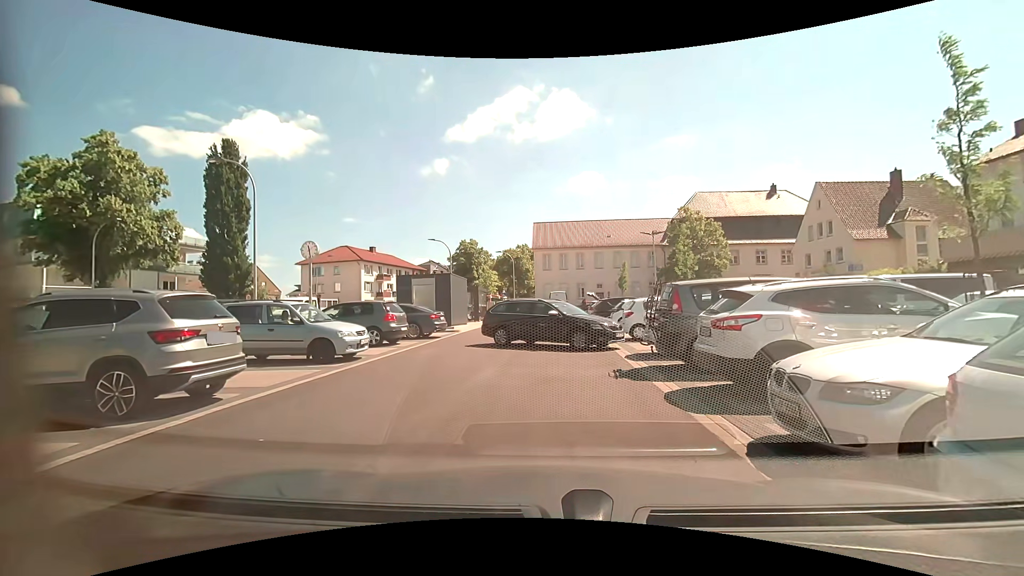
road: service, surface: asphalt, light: Day
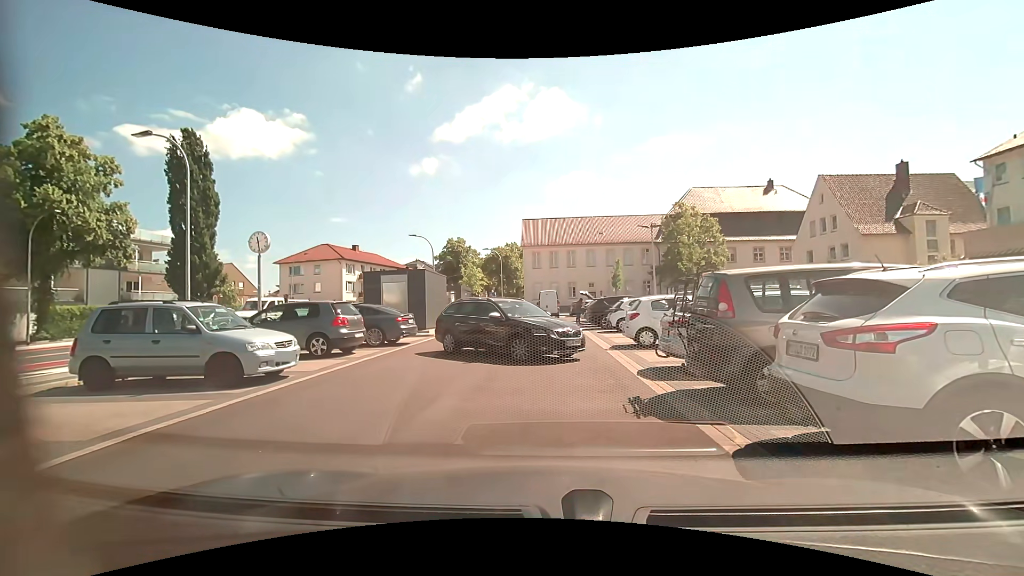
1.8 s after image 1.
(+0.1, +3.0) m; +3°
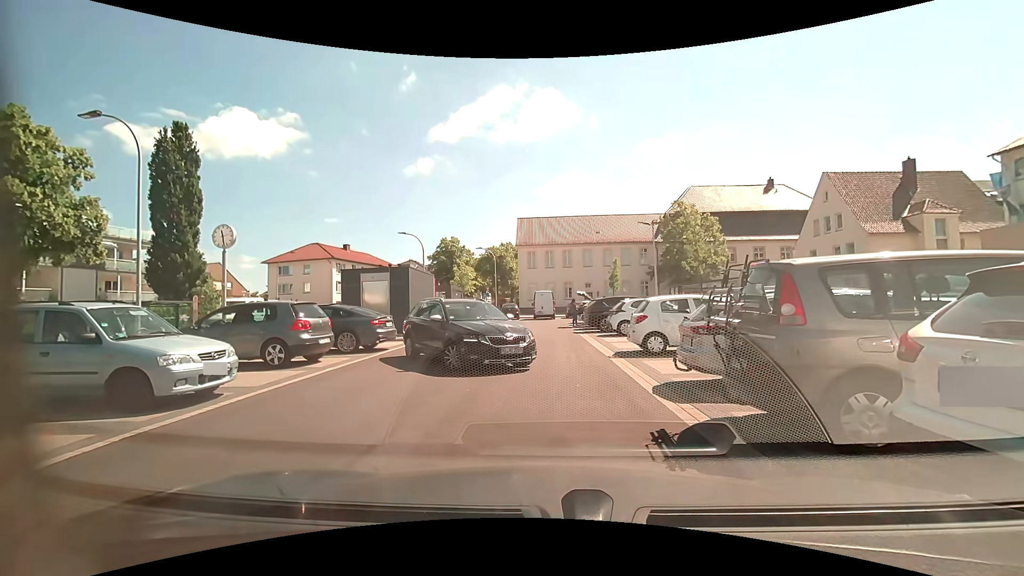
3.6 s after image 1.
(0.0, +1.8) m; 0°
